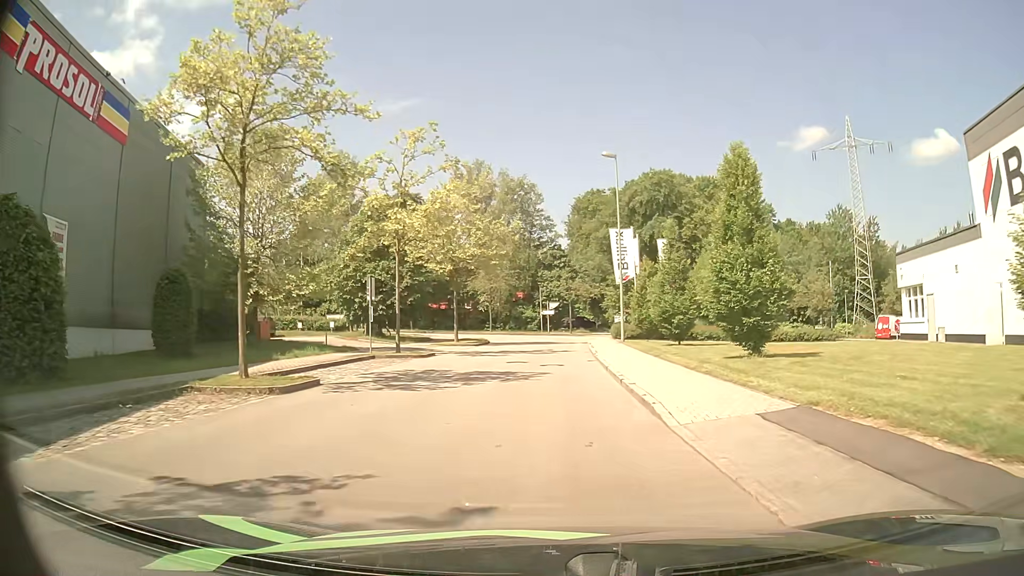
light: Day
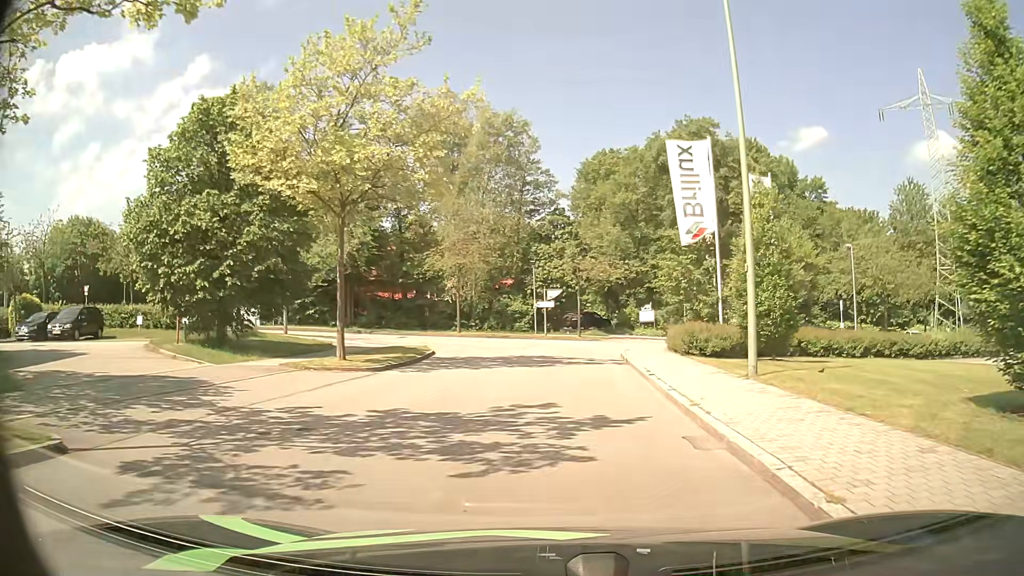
(+0.1, +23.0) m; +1°
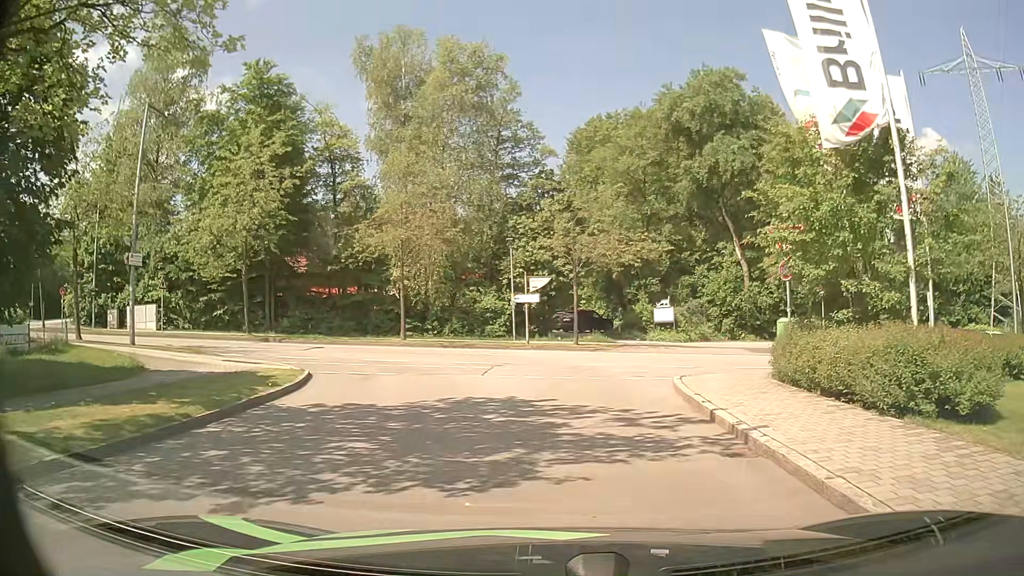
(0.0, +13.7) m; 0°
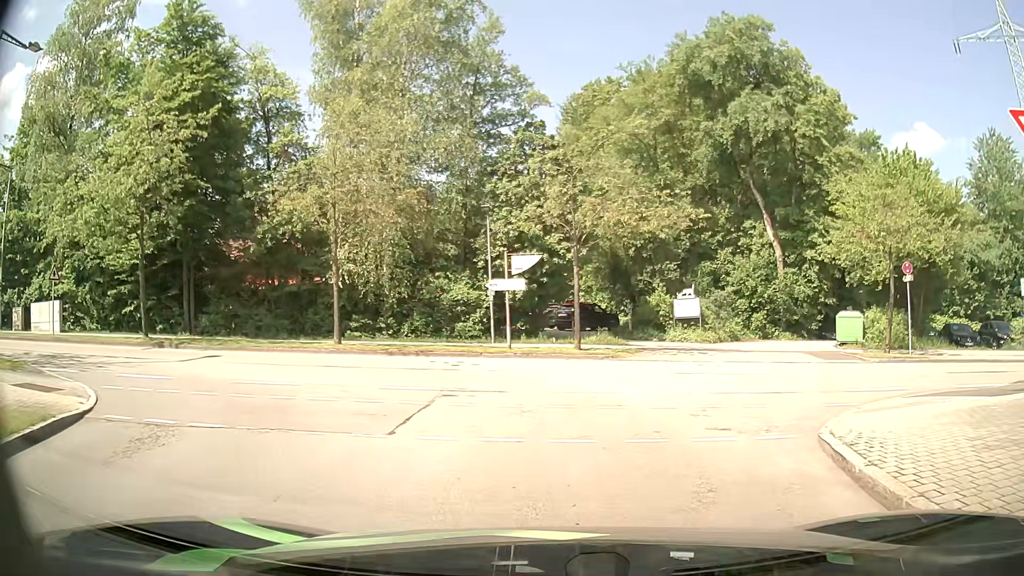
(+0.2, +8.9) m; +2°
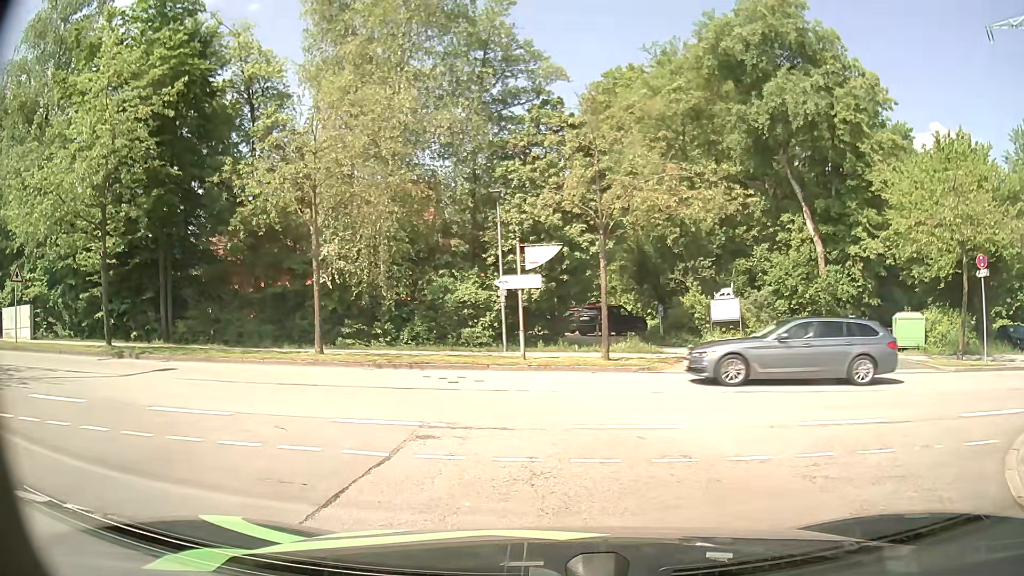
(-0.1, +3.7) m; -3°
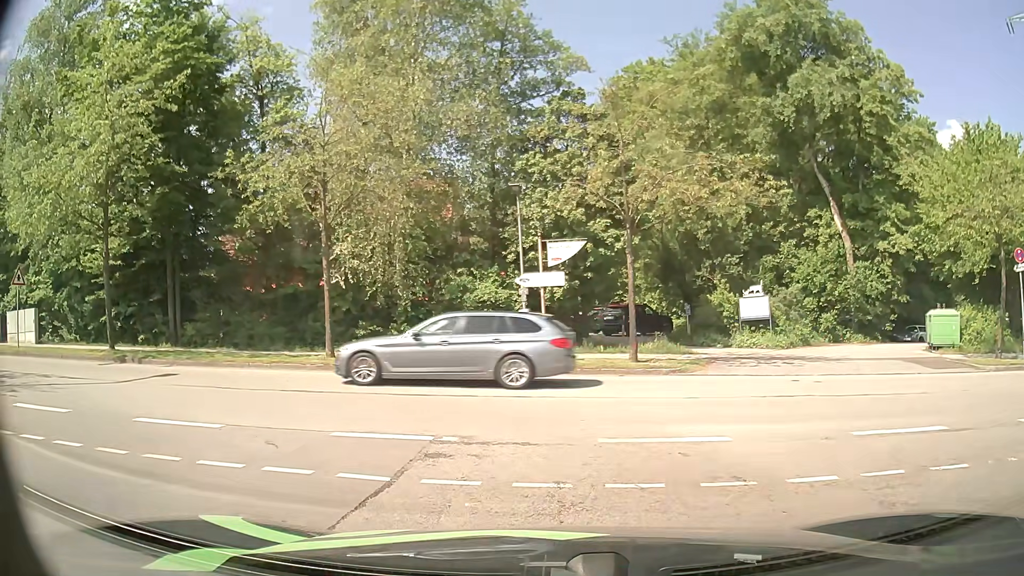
(0.0, +1.1) m; -1°
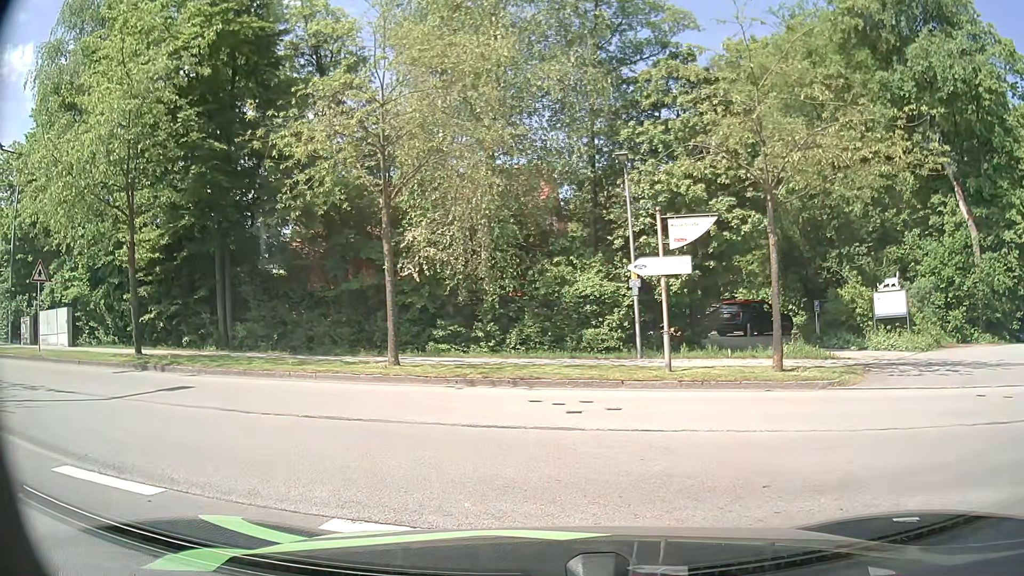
(-0.3, +3.7) m; -8°
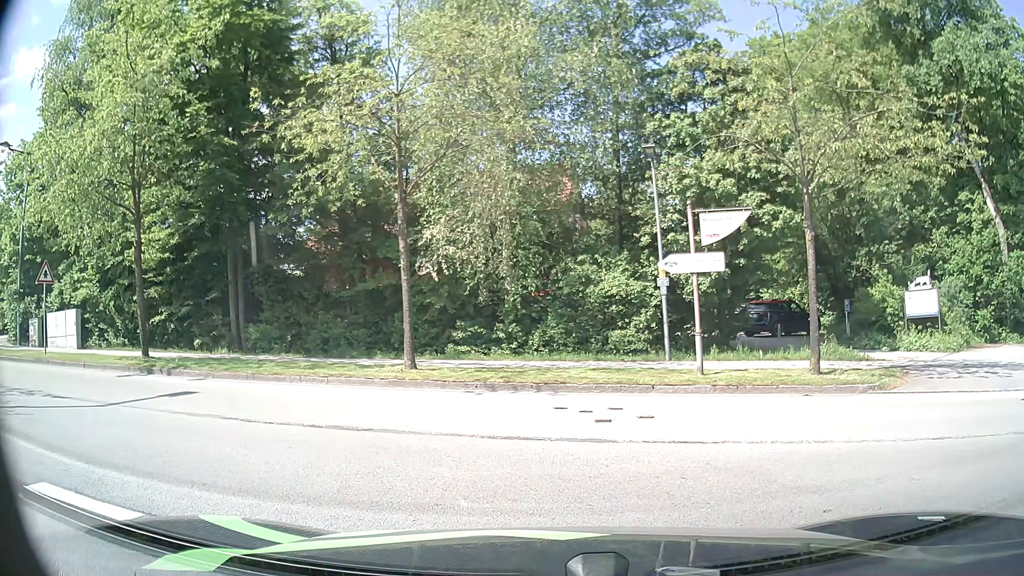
(0.0, +0.8) m; 0°
